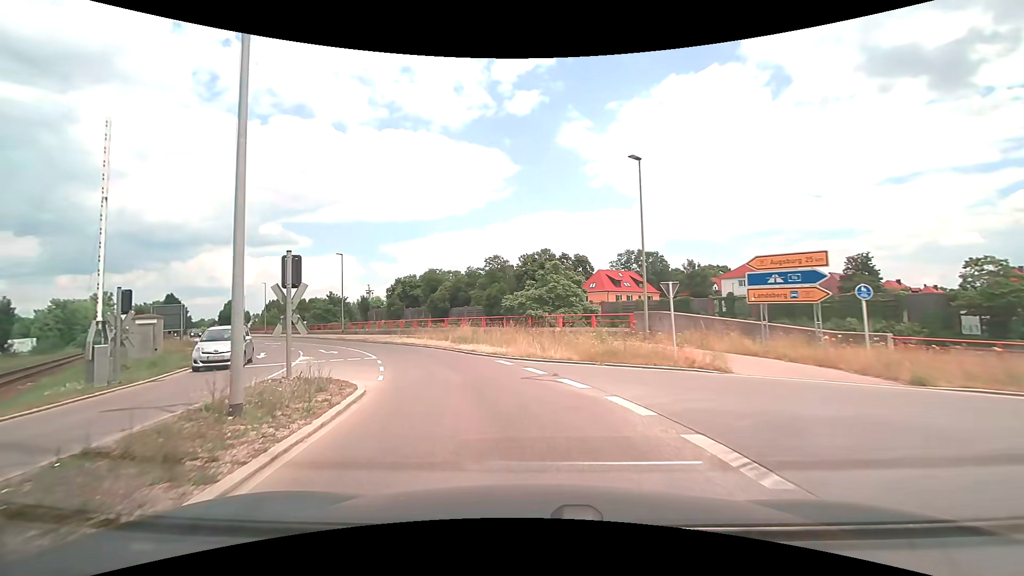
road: secondary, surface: asphalt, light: Day
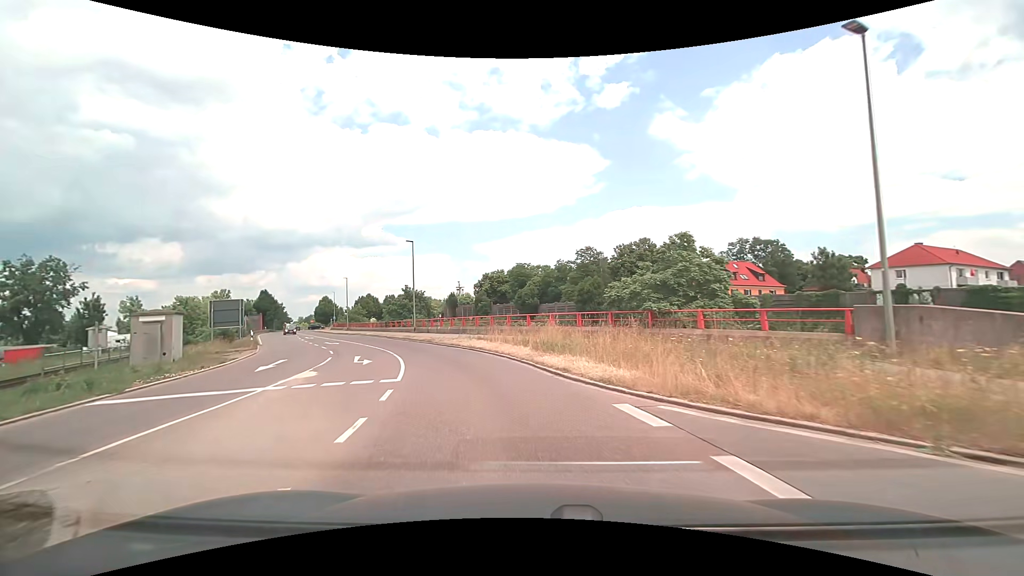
(-0.9, +9.2) m; -10°
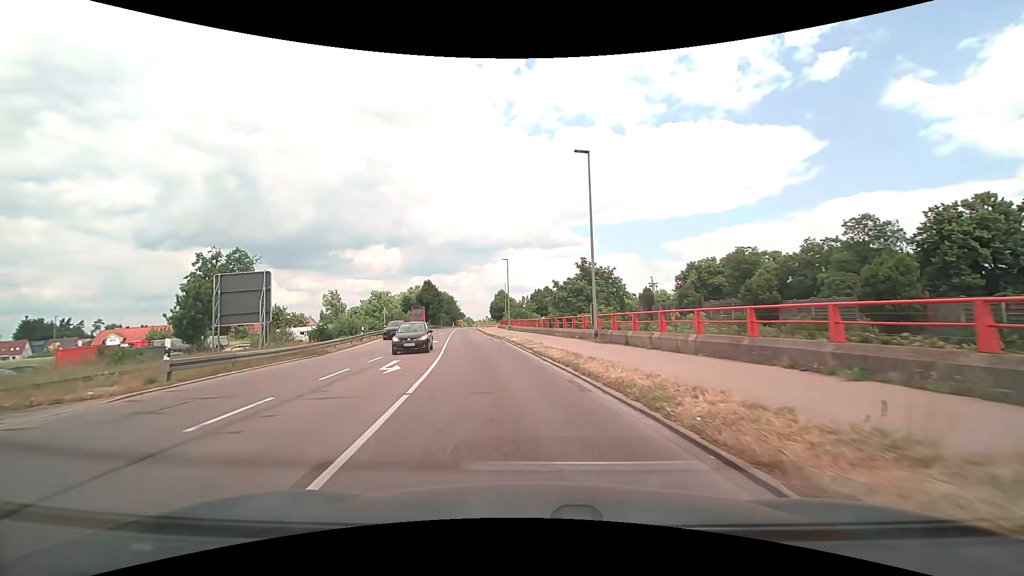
(-5.5, +25.6) m; -22°
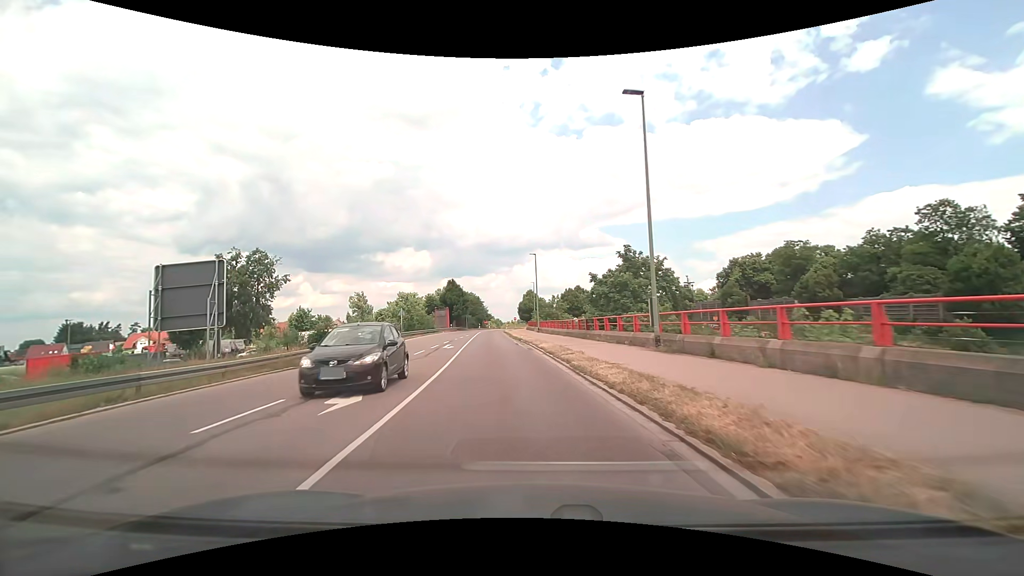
(-0.1, +6.0) m; -3°
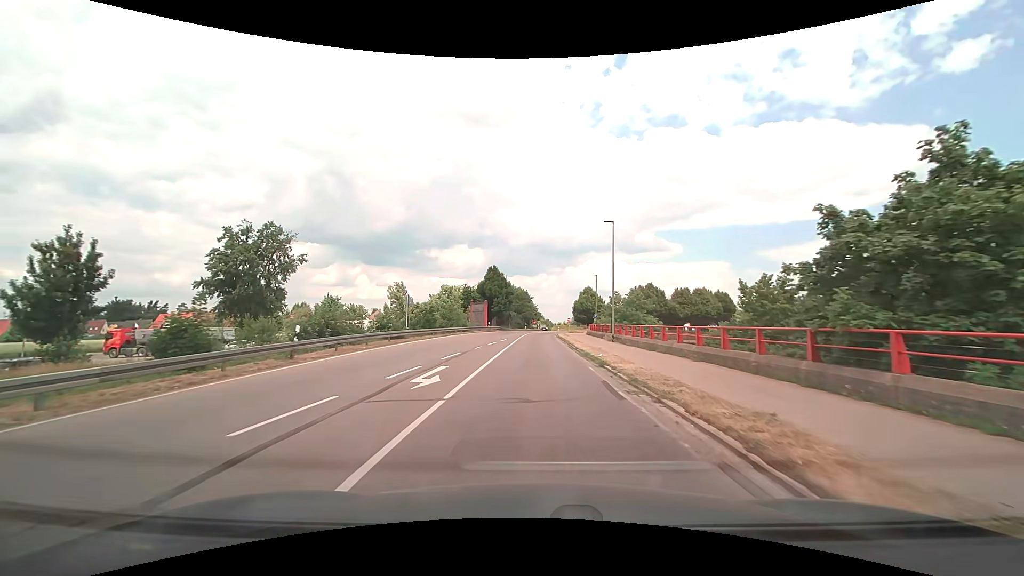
(-1.6, +19.1) m; -6°
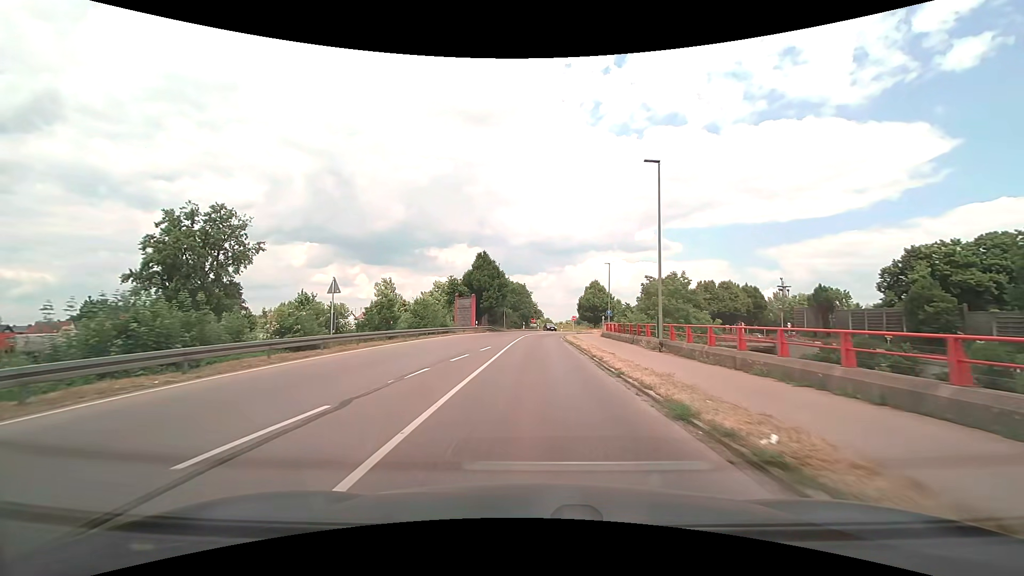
(+0.1, +13.6) m; 0°
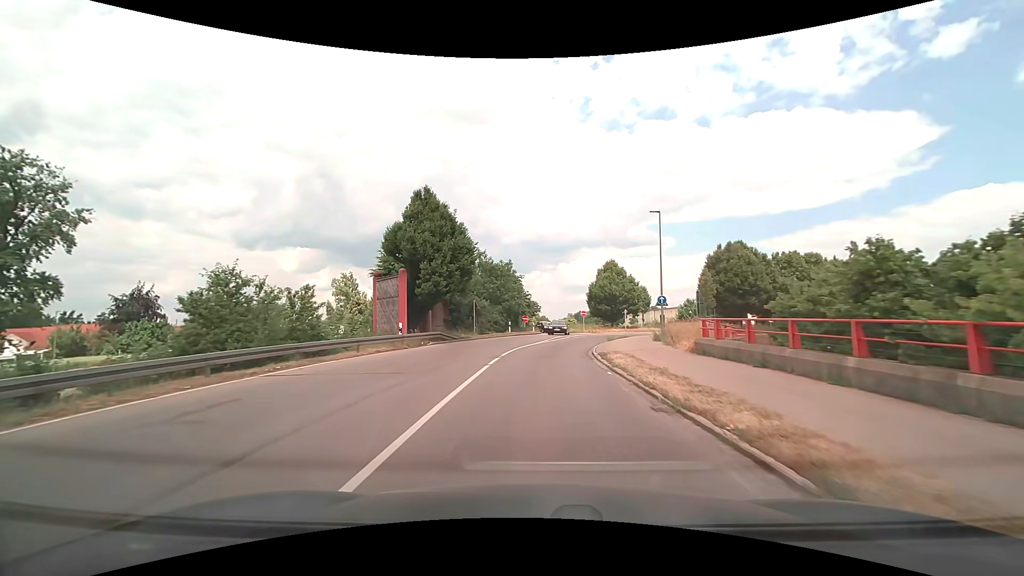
(0.0, +27.9) m; 0°
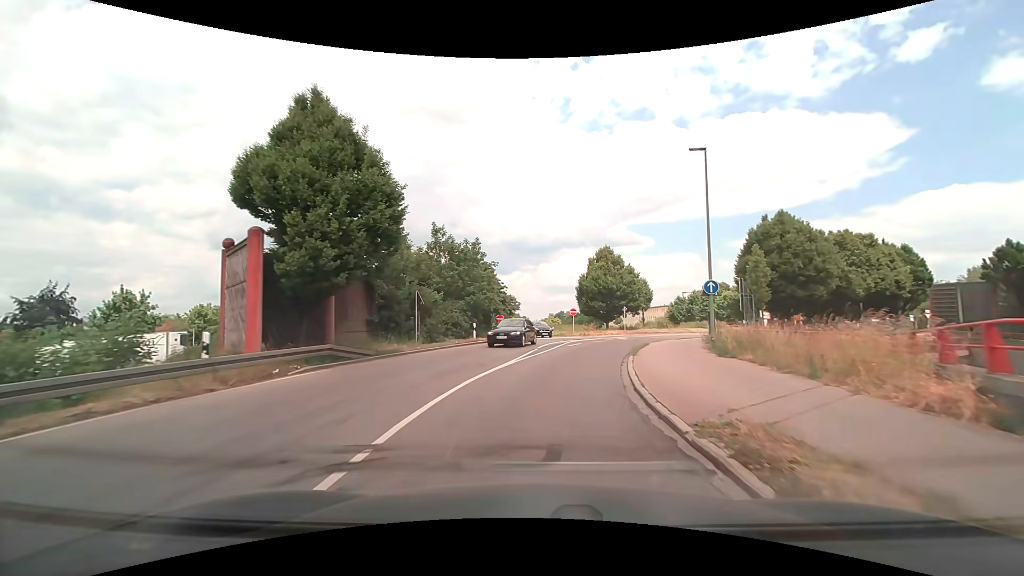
(+0.2, +12.9) m; +2°
(0, +10) (+2, +20) (+4, +30) (+8, +39) (+14, +47) (+21, +54) (+28, +61) (+36, +67) (+44, +73) (+52, +79) m
